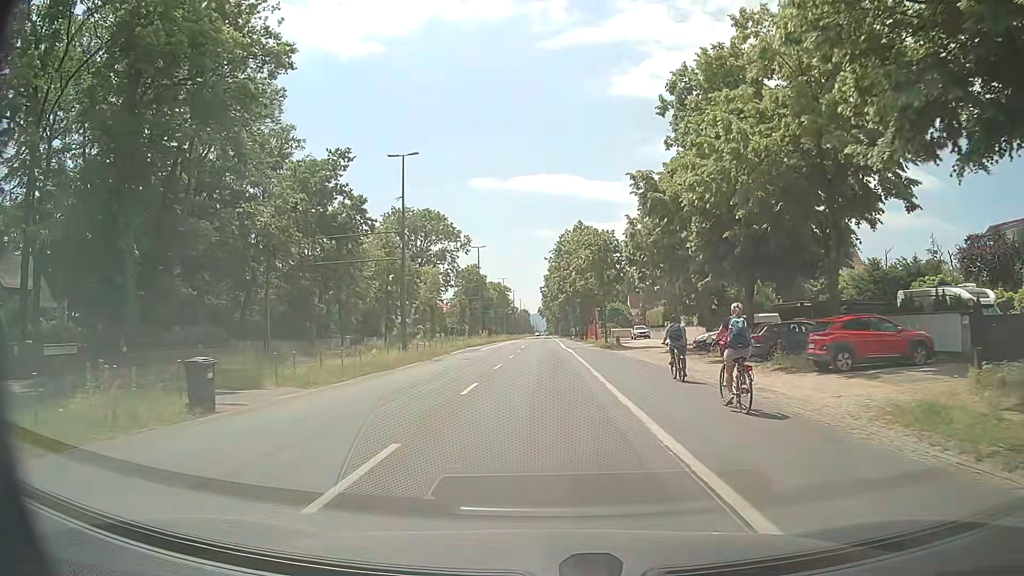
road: tertiary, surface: asphalt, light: Day
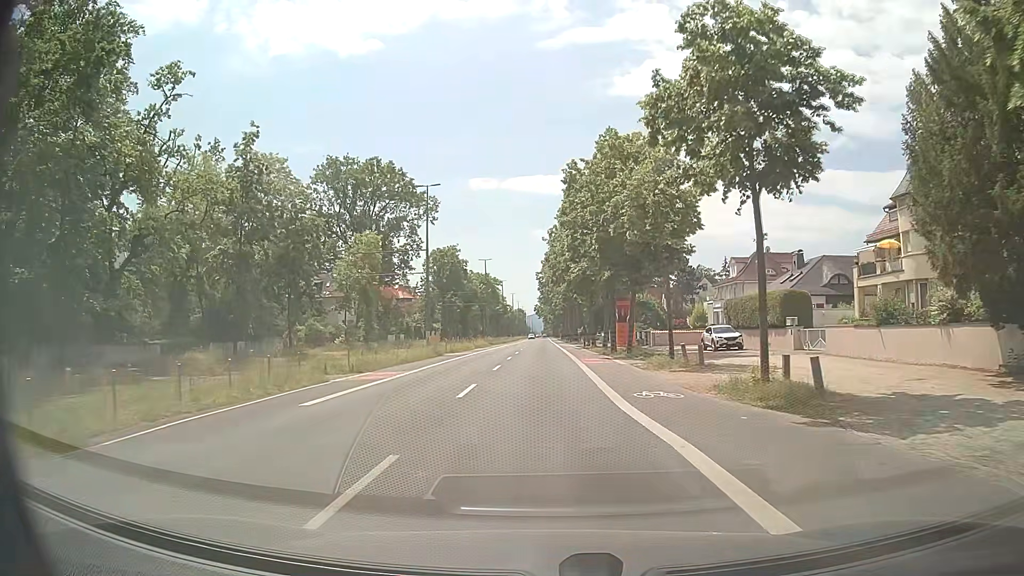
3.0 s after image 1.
(-0.1, +36.8) m; +1°
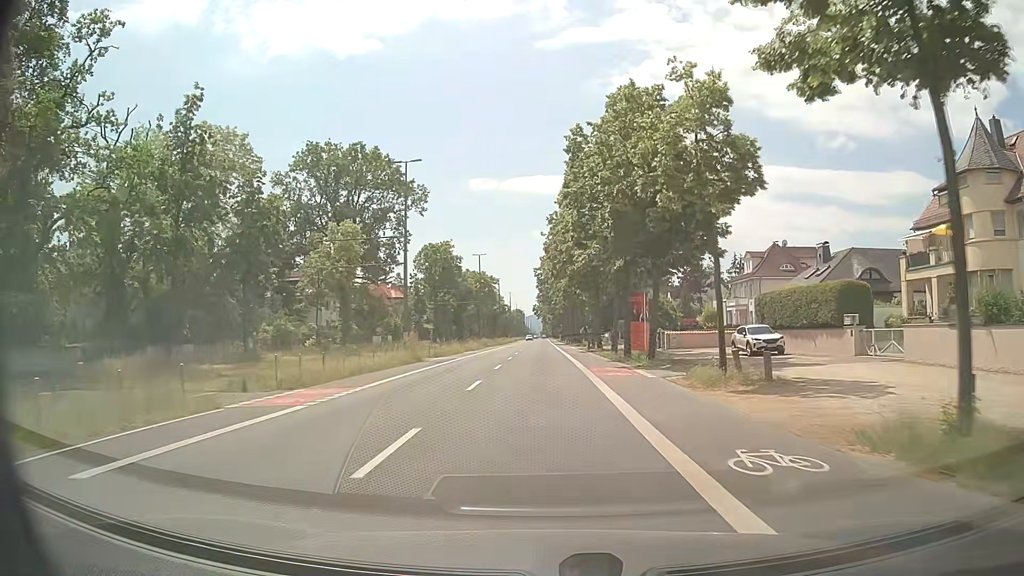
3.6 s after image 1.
(-0.1, +7.3) m; -1°
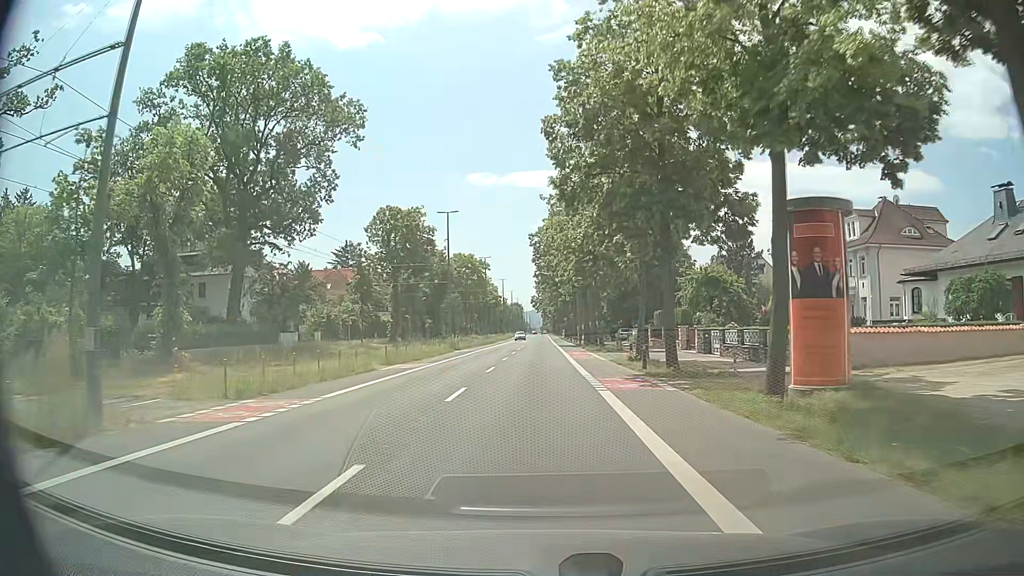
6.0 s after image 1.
(+0.3, +29.5) m; +1°
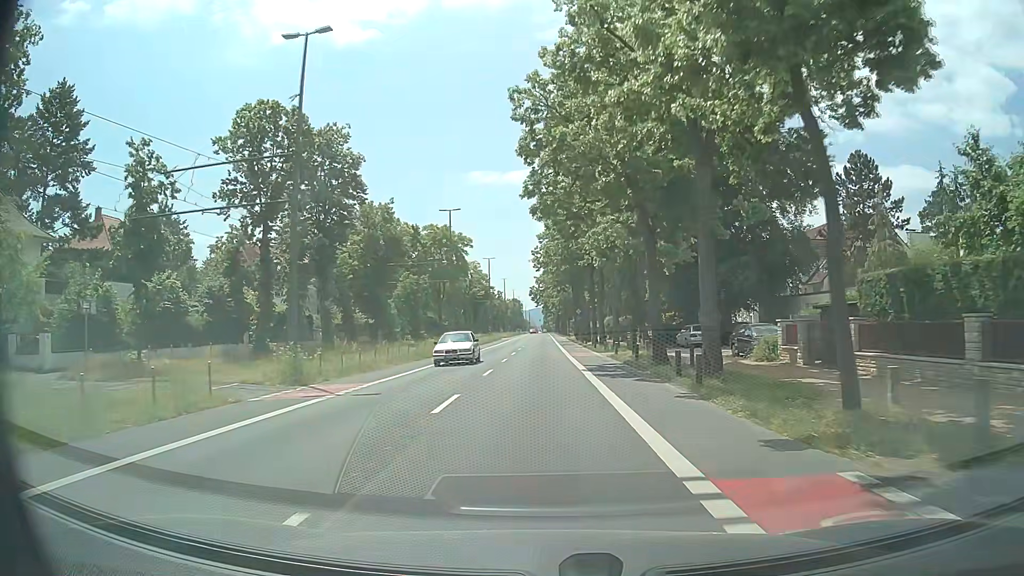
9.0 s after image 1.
(-0.3, +38.1) m; -1°
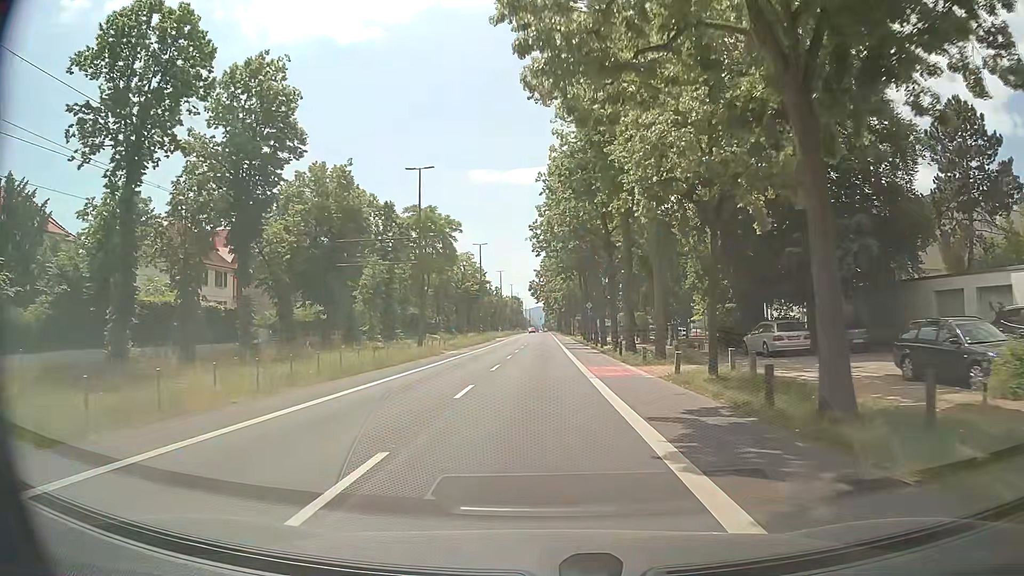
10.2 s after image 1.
(+0.1, +15.5) m; -1°
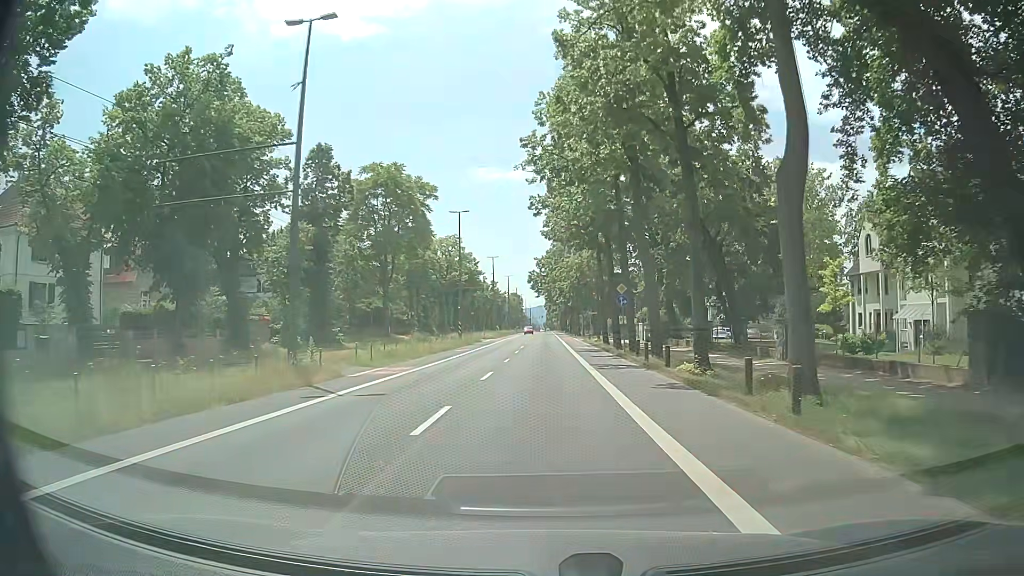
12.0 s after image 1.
(+0.2, +23.0) m; +1°
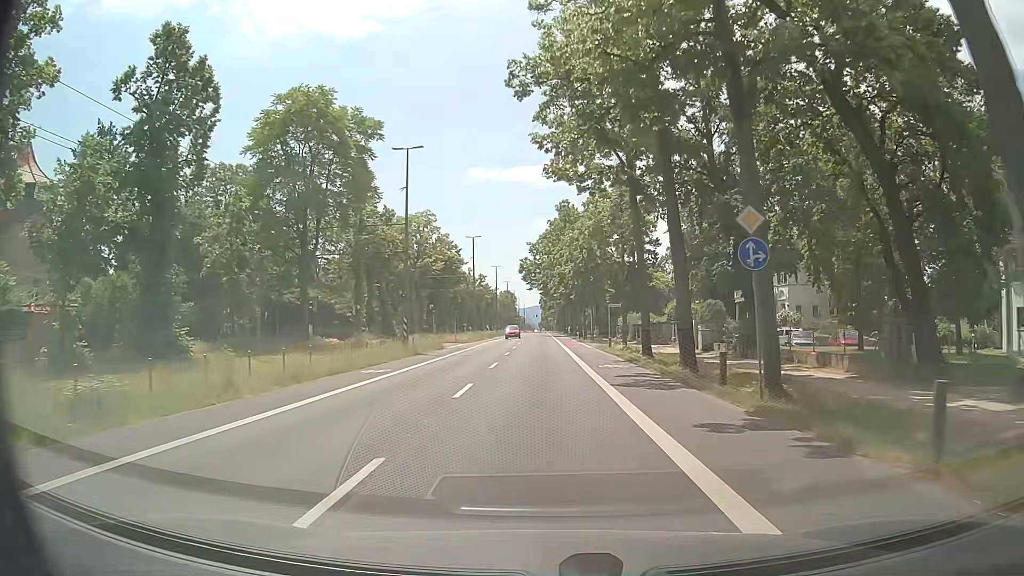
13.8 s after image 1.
(+0.1, +22.6) m; 0°
(0, +10) (0, +20) (0, +30) (0, +40) (0, +50) (0, +60) (0, +70) (0, +80) (0, +90) (0, +100) m
